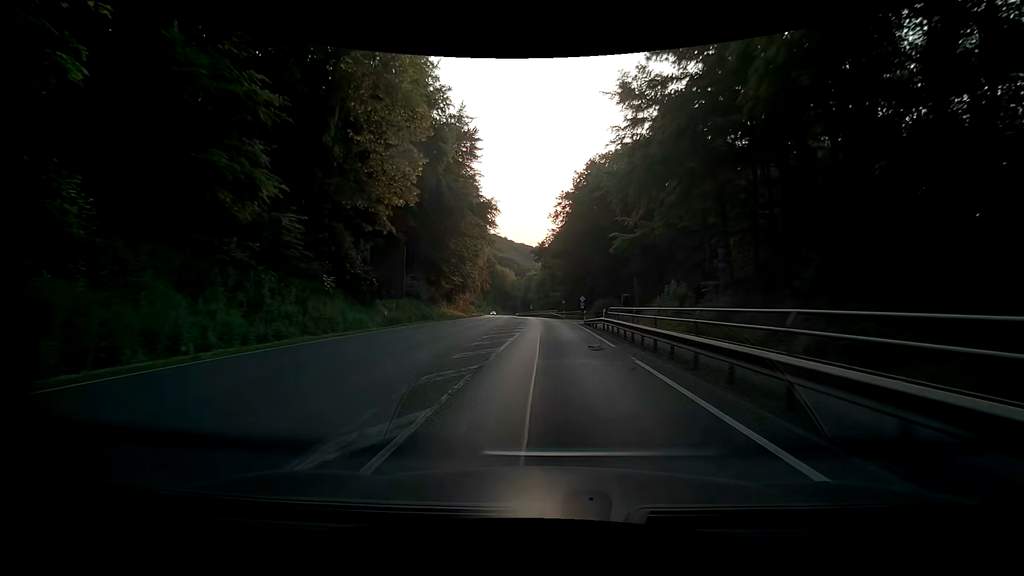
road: primary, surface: asphalt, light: Day
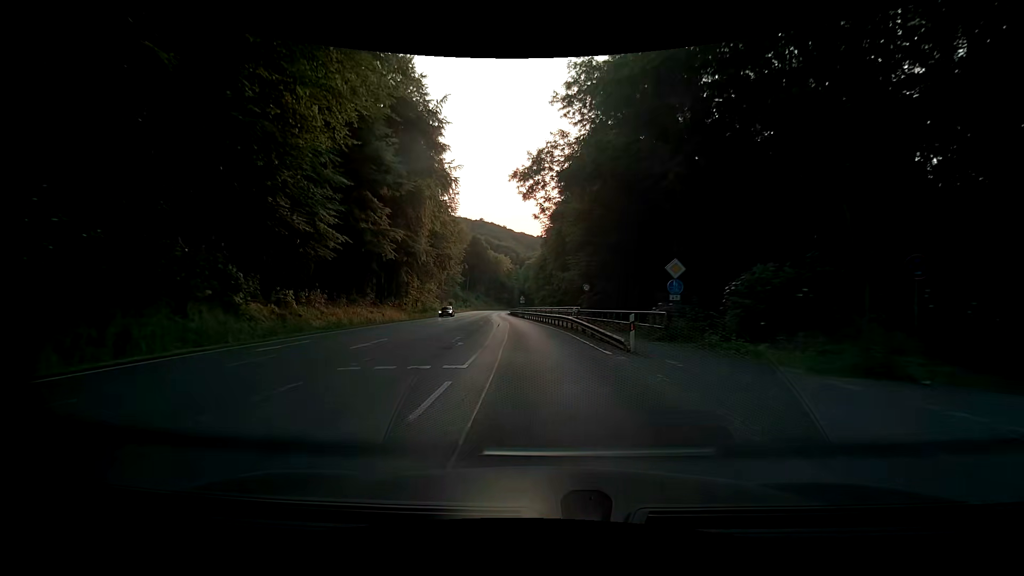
(+0.9, +50.5) m; +1°
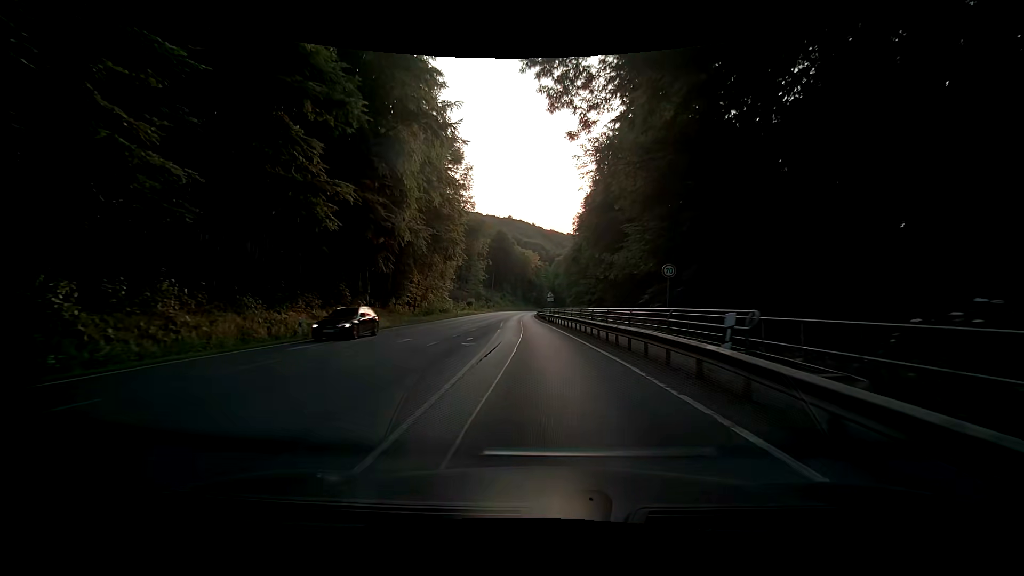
(-0.7, +19.4) m; -4°
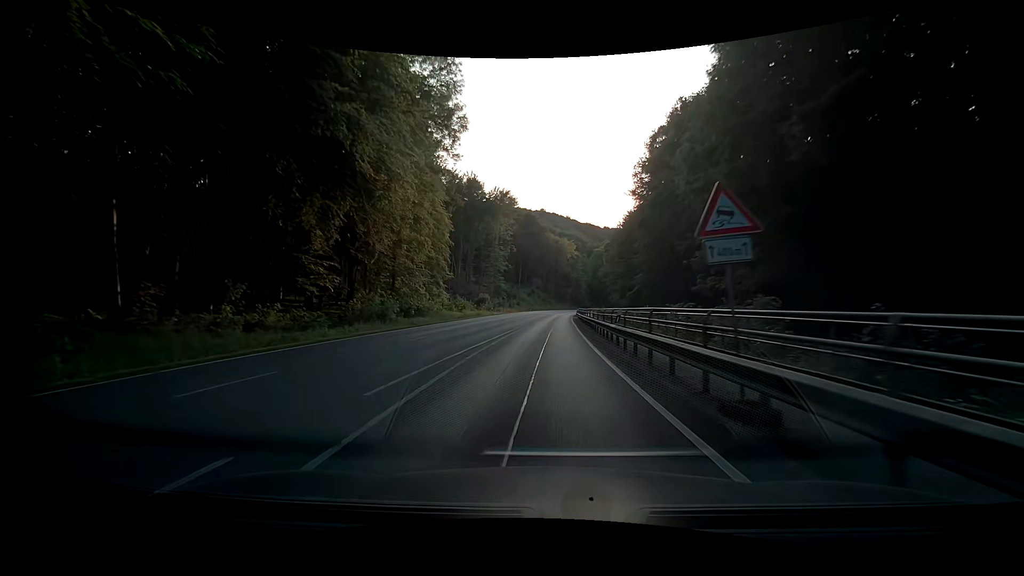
(-1.2, +39.6) m; -4°
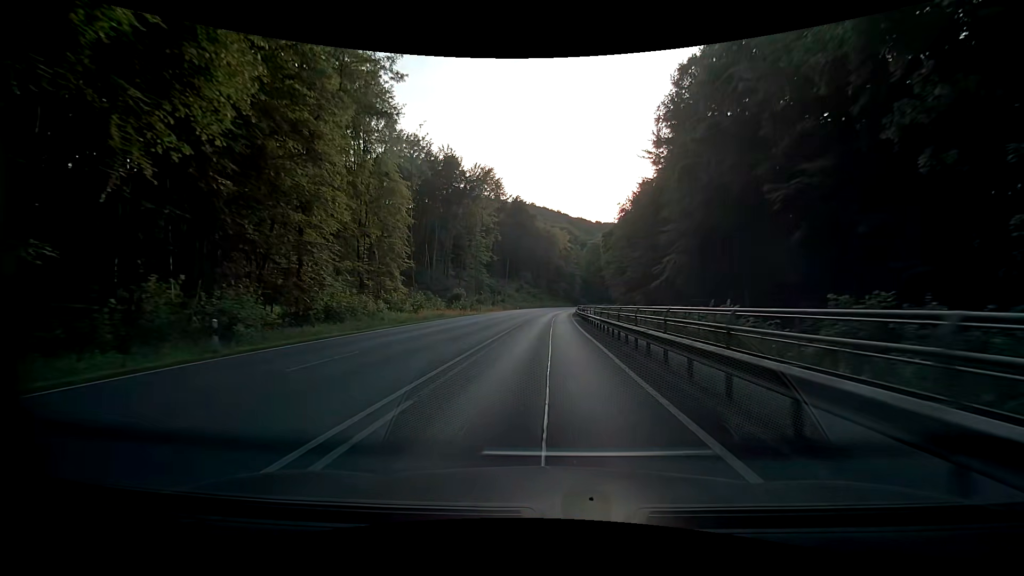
(+0.1, +20.6) m; +1°
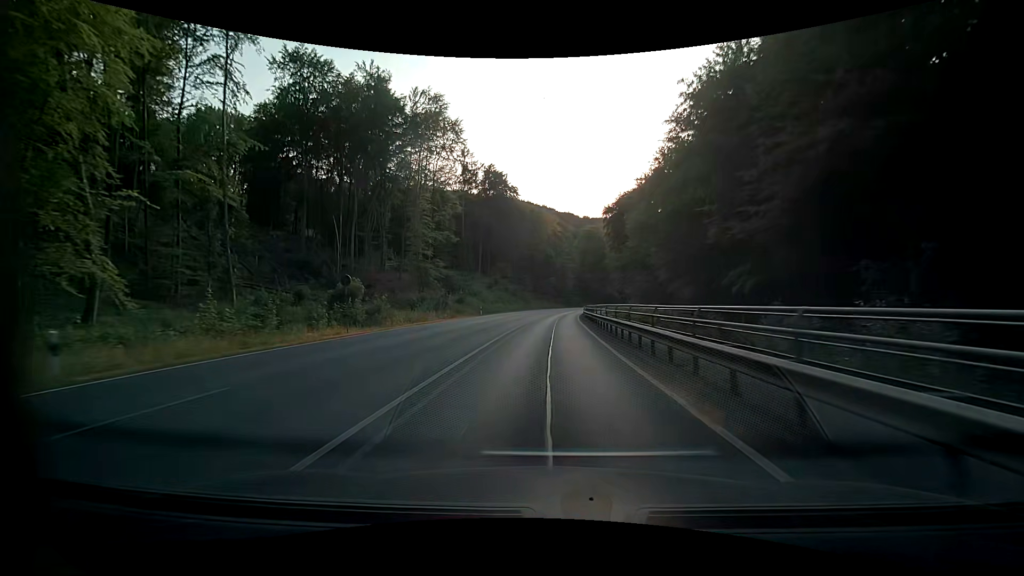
(+0.5, +42.0) m; +1°
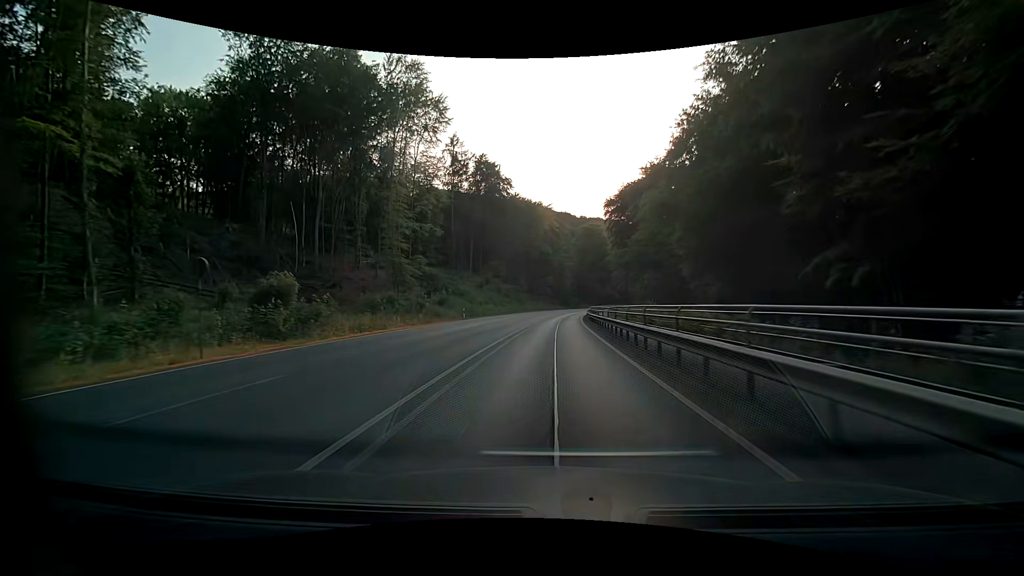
(0.0, +10.5) m; +1°
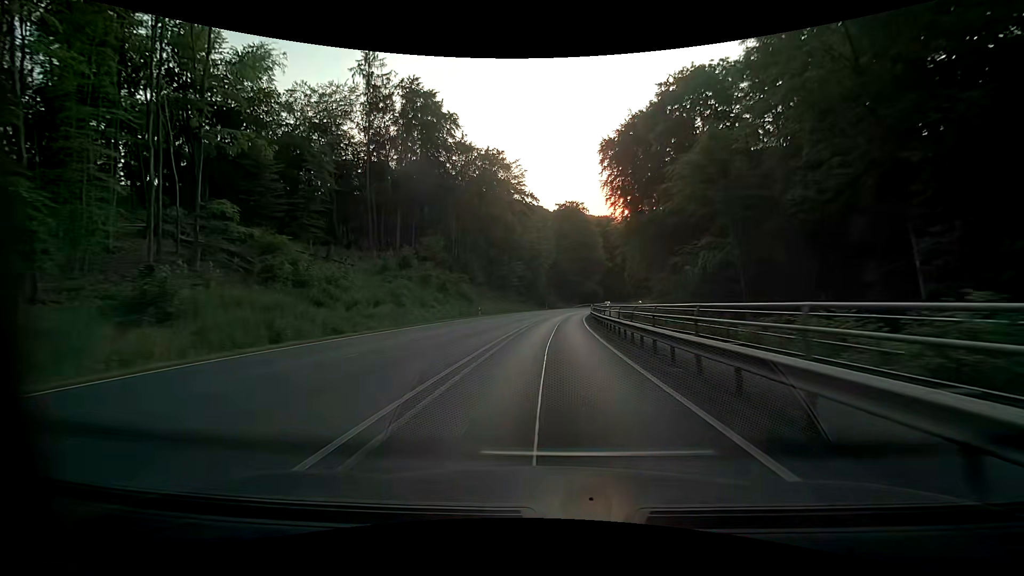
(+0.9, +41.9) m; +3°
(0, +10) (0, +20) (+1, +30) (+1, +40) (+2, +50) (+3, +60) (+4, +70) (+6, +80) (+8, +90) (+10, +99) m
